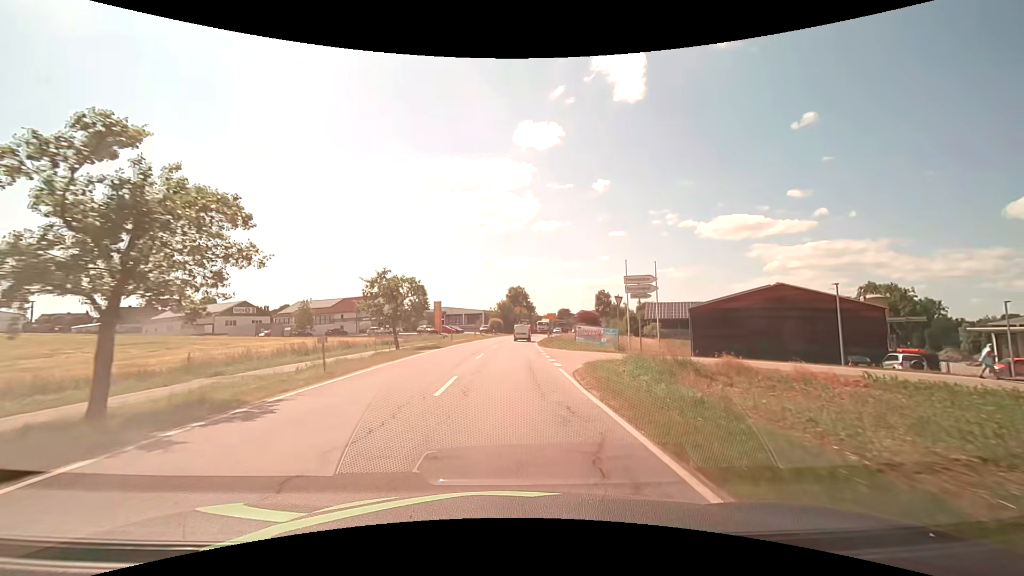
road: secondary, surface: asphalt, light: Day
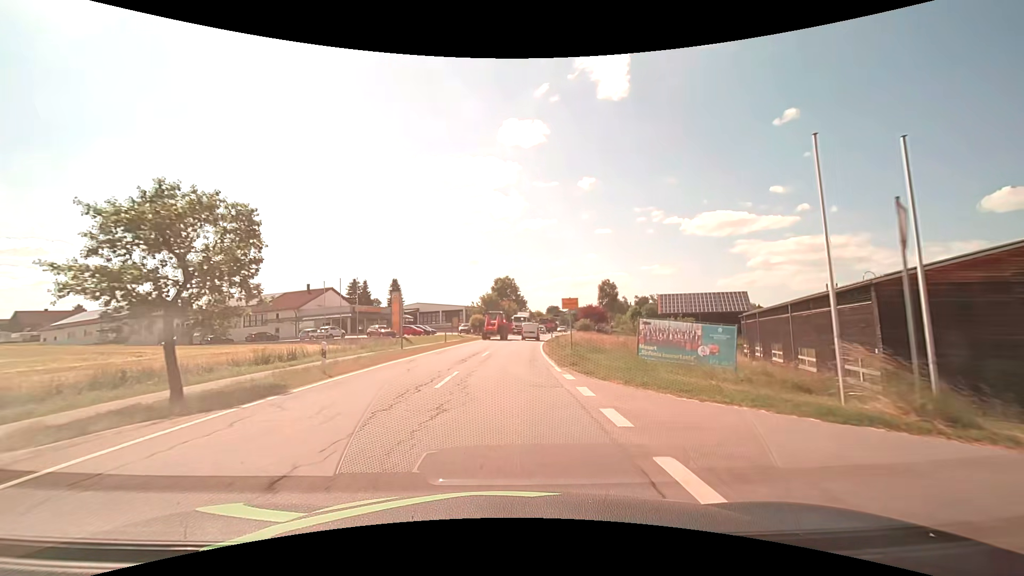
(+0.2, +23.0) m; +2°
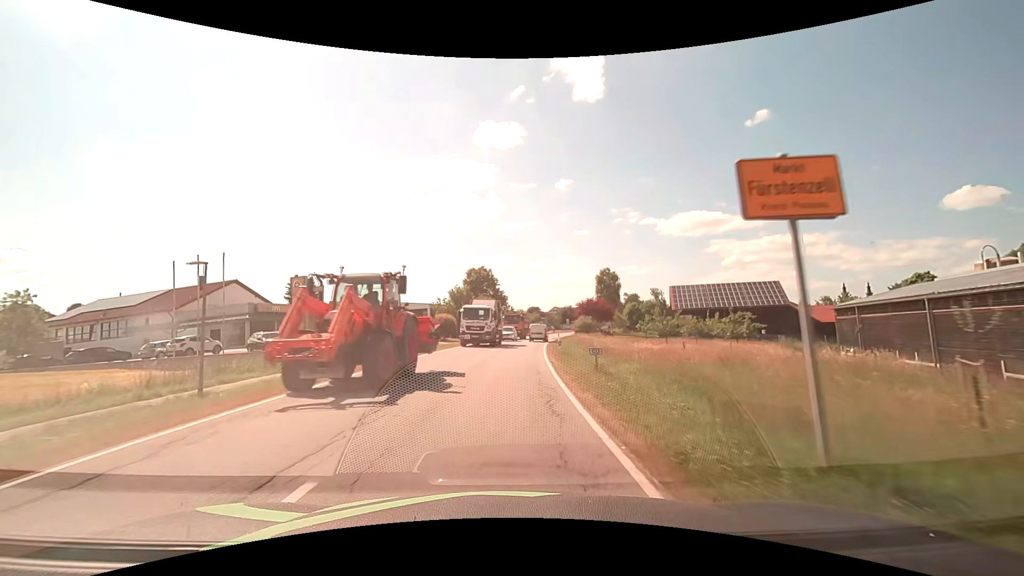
(+0.4, +23.0) m; +2°
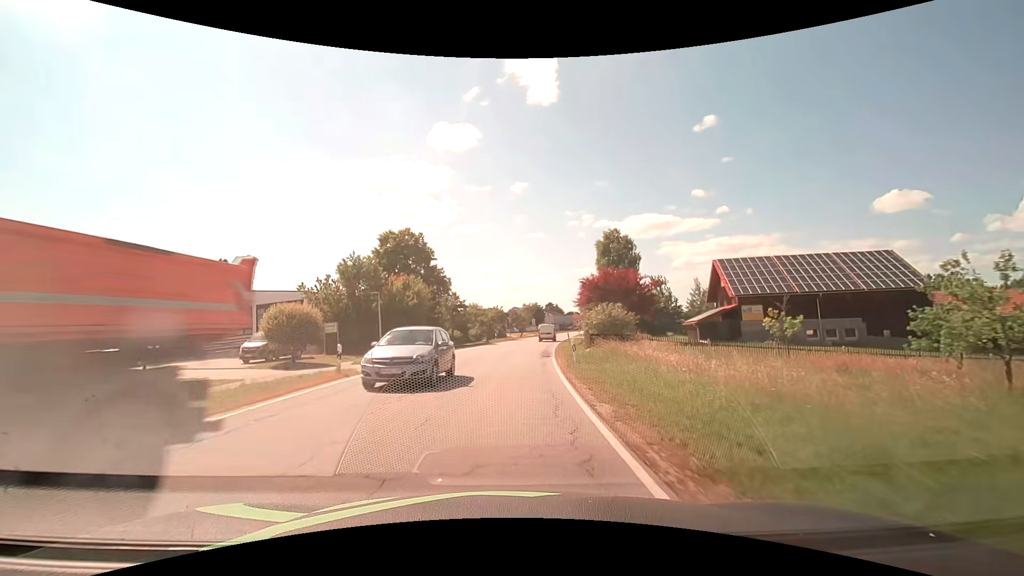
(+1.3, +38.2) m; +5°
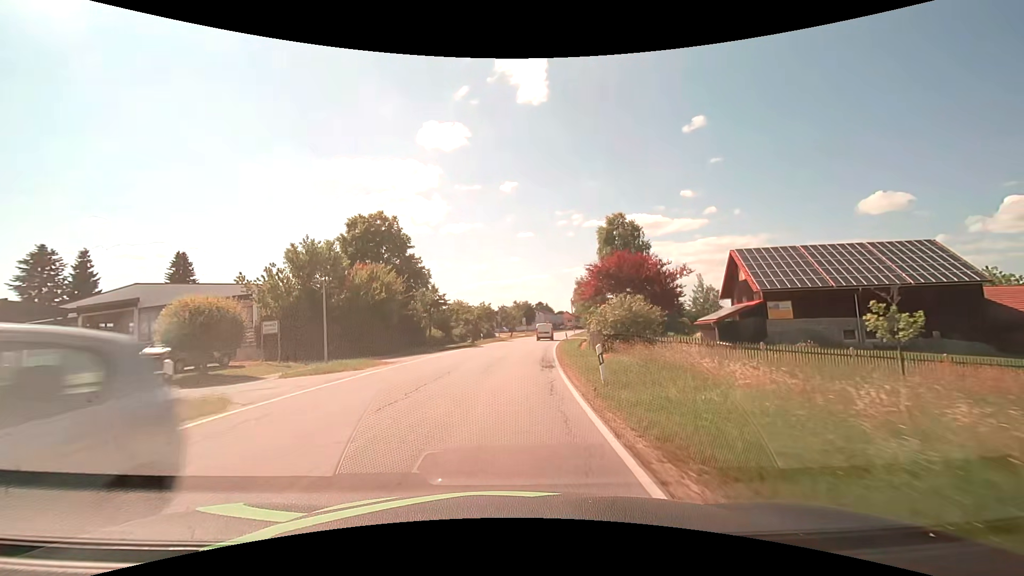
(+0.1, +7.6) m; +1°
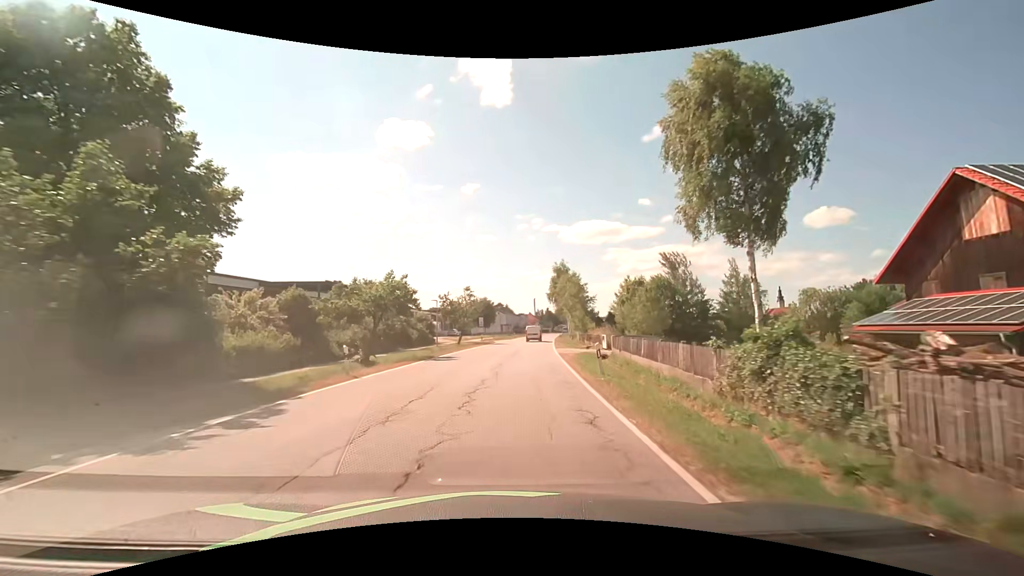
(+1.1, +30.6) m; +4°
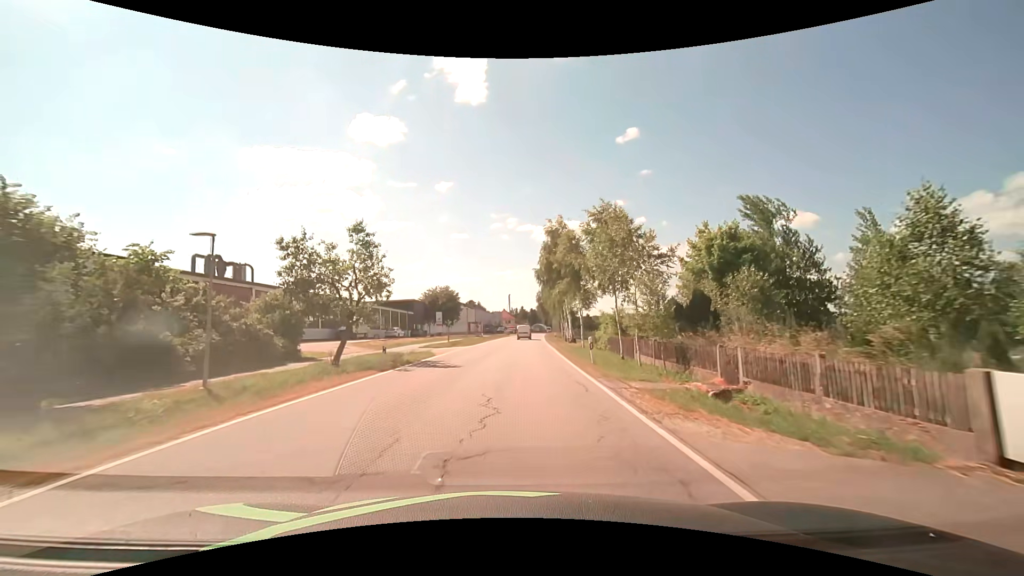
(+1.1, +30.6) m; +3°
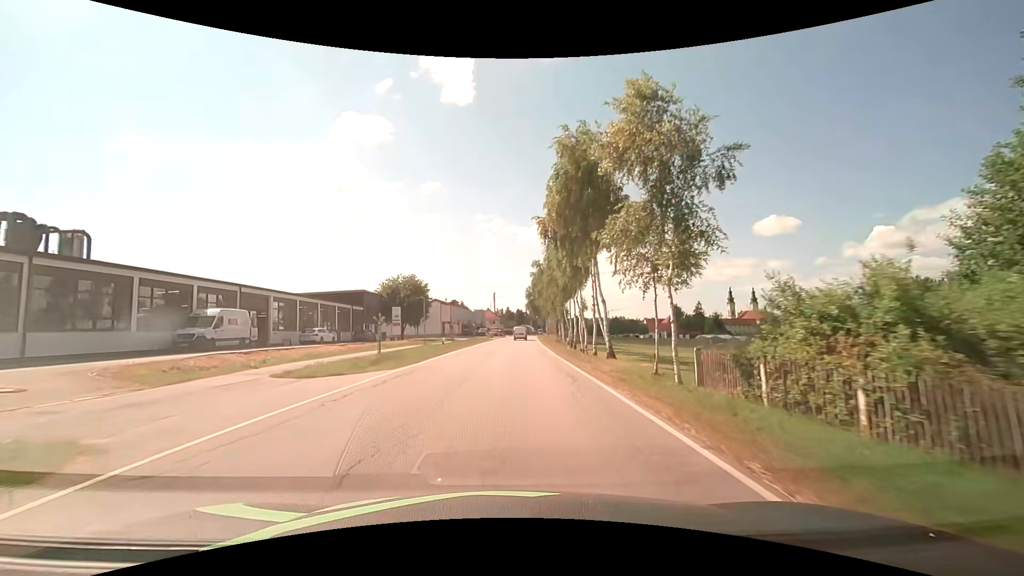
(+0.3, +23.0) m; +2°
(0, +10) (0, +20) (0, +30) (+1, +40) (+1, +50) (+2, +60) (+2, +70) (+3, +80) (+3, +90) (+4, +100) m
